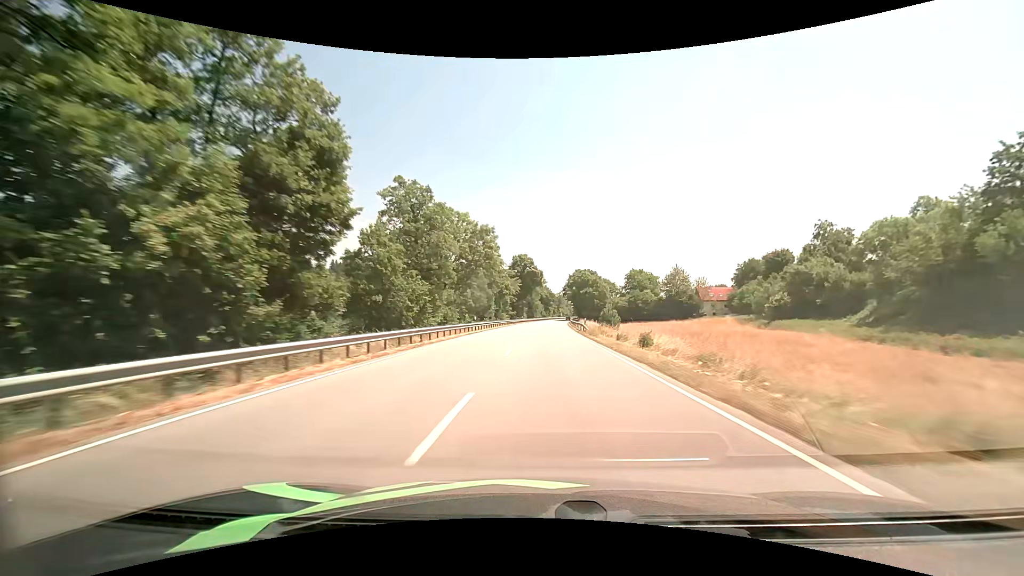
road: primary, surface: asphalt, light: Day
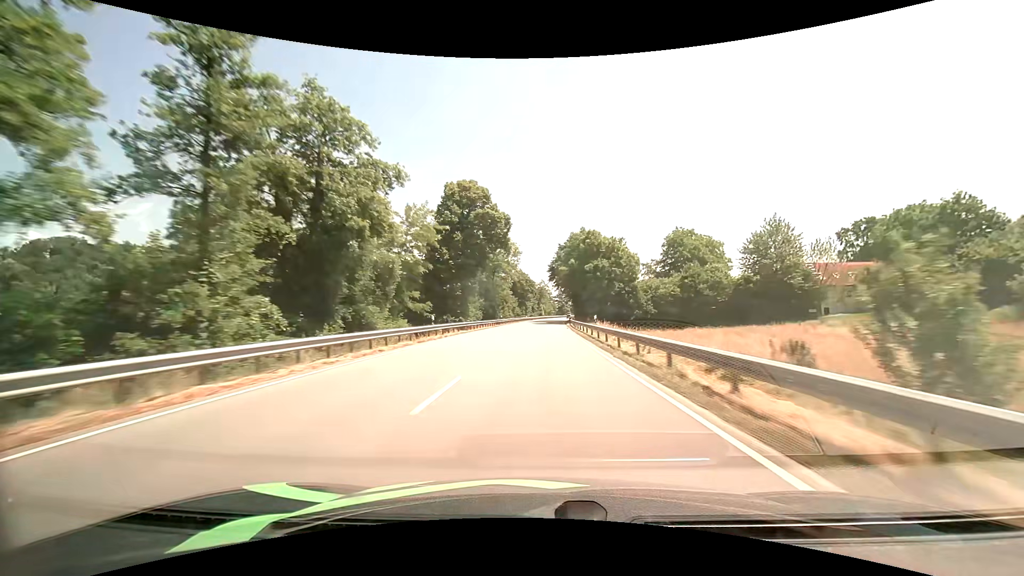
(+1.9, +70.3) m; +3°
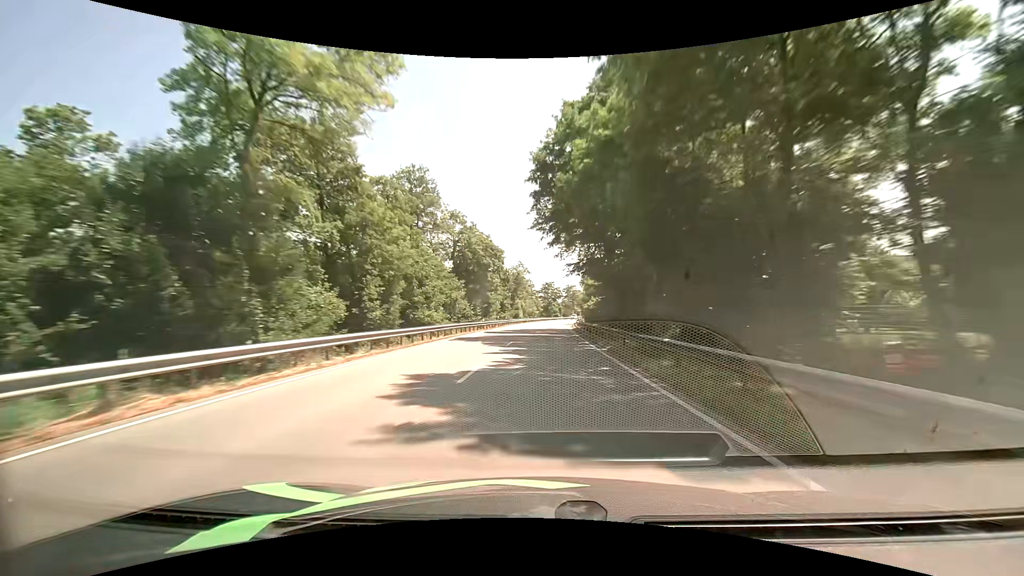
(+1.2, +68.2) m; +2°
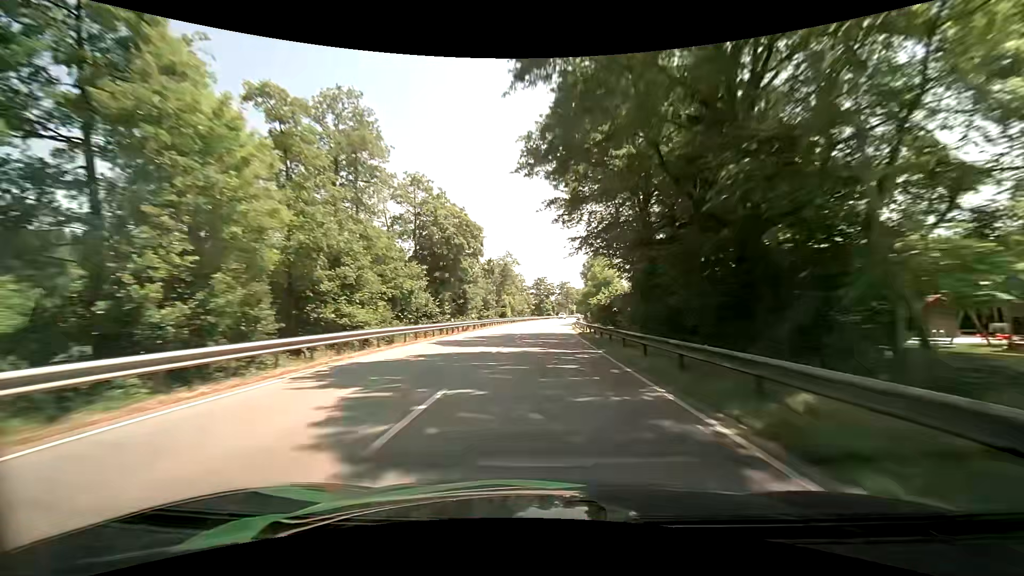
(+0.1, +16.7) m; +1°
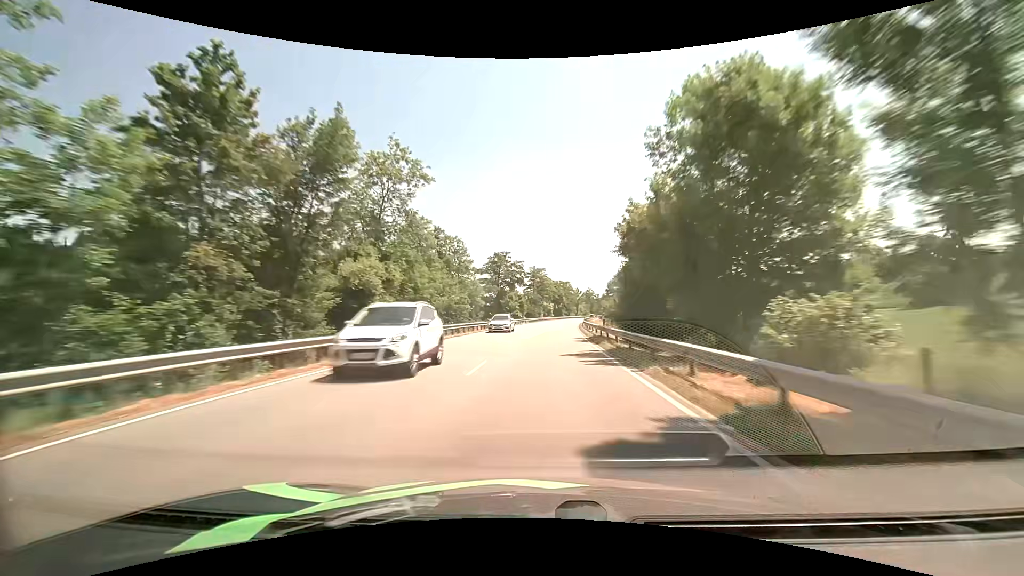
(+1.8, +65.2) m; +3°
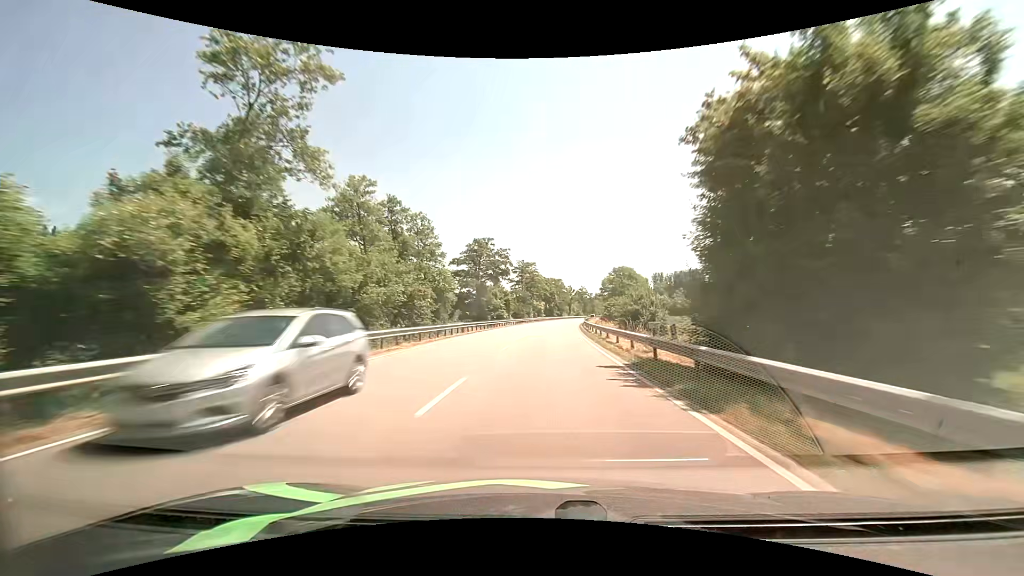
(+0.2, +16.3) m; +1°
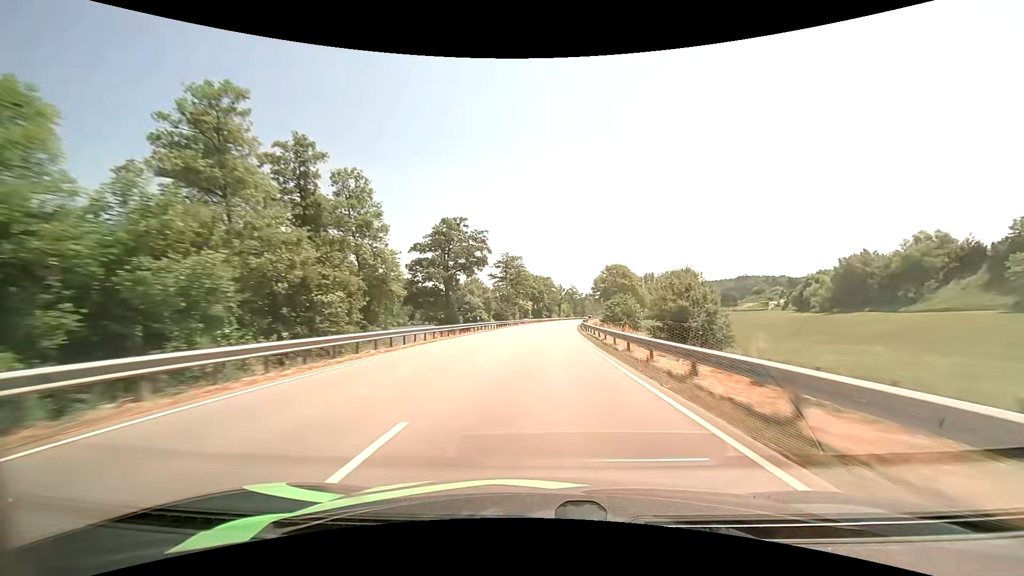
(+0.2, +16.3) m; +1°
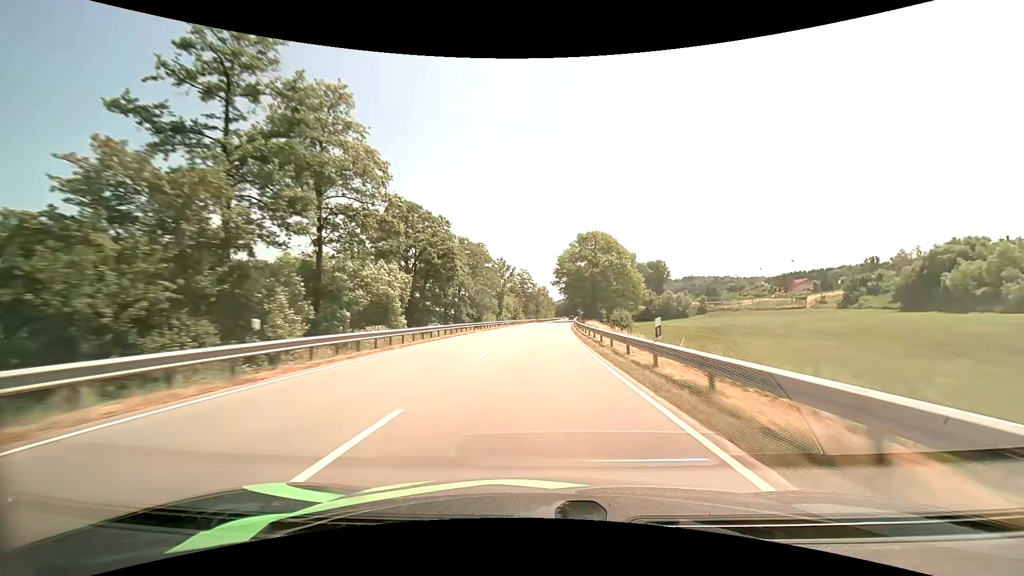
(+4.6, +82.3) m; +6°
(0, +10) (0, +20) (+1, +30) (+1, +40) (+1, +50) (+2, +60) (+2, +70) (+3, +80) (+4, +90) (+5, +100) m
